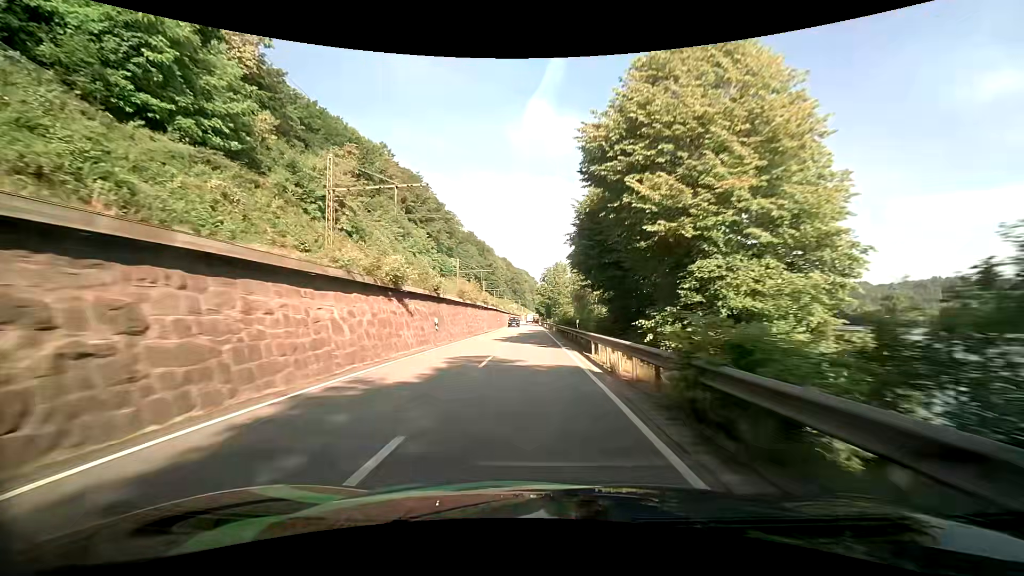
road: primary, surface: asphalt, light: Day
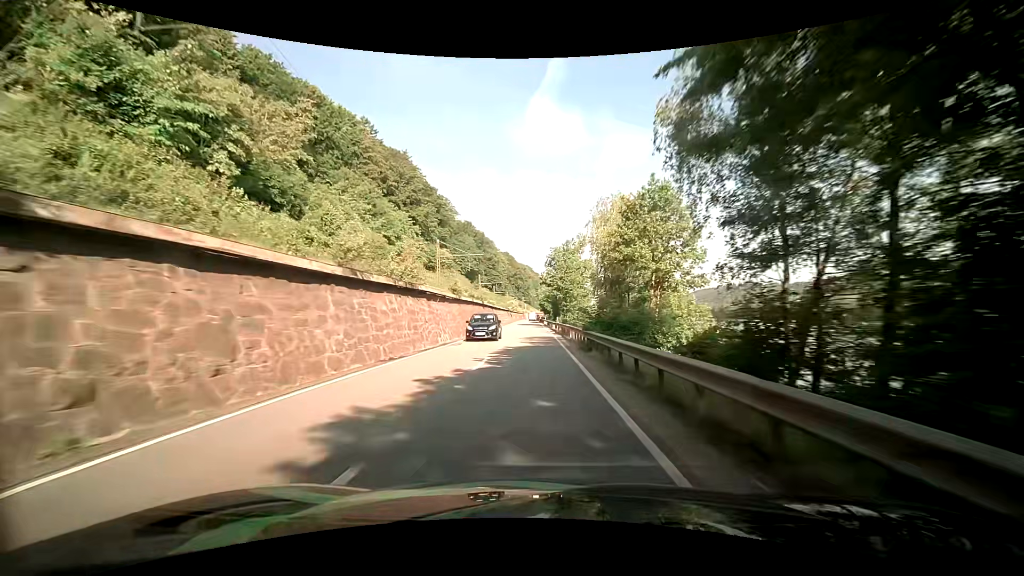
(-0.1, +24.9) m; -1°
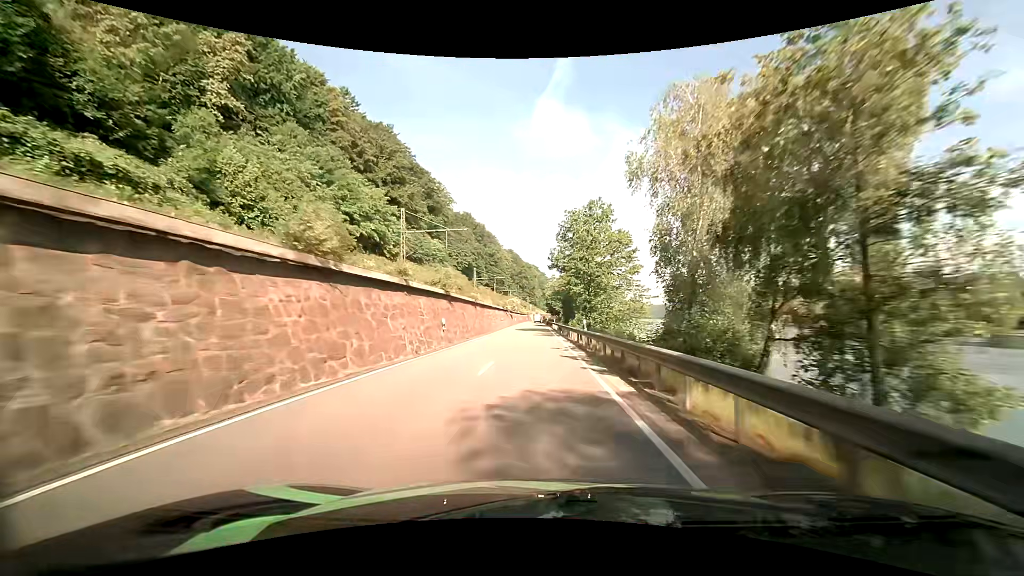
(-0.2, +24.8) m; -1°
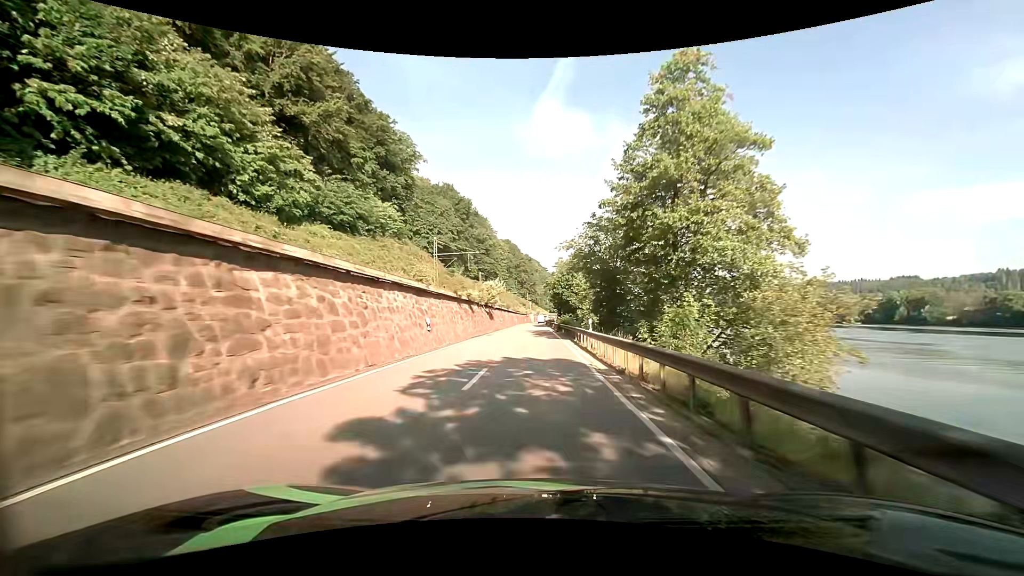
(0.0, +50.2) m; 0°
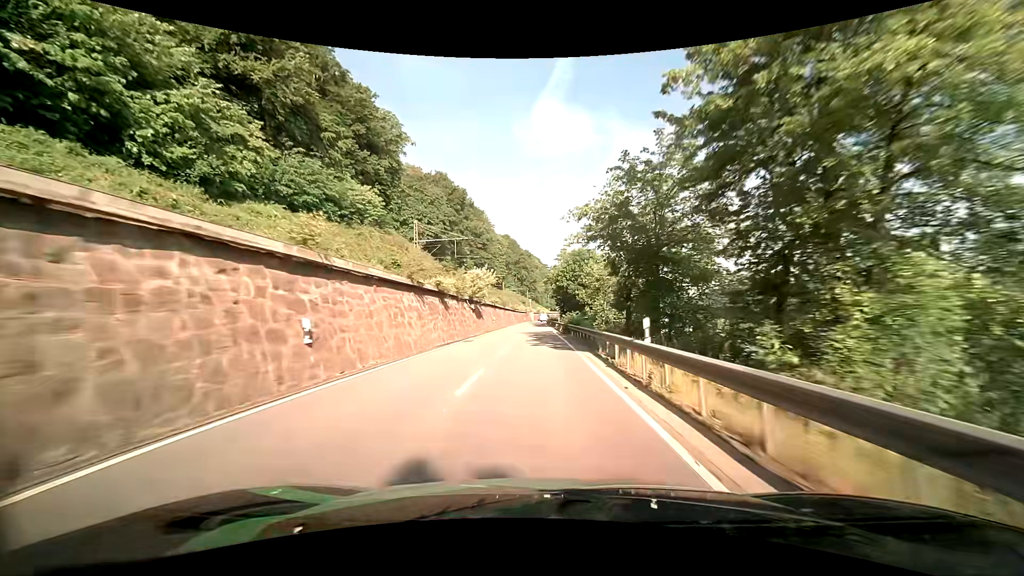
(0.0, +12.5) m; 0°
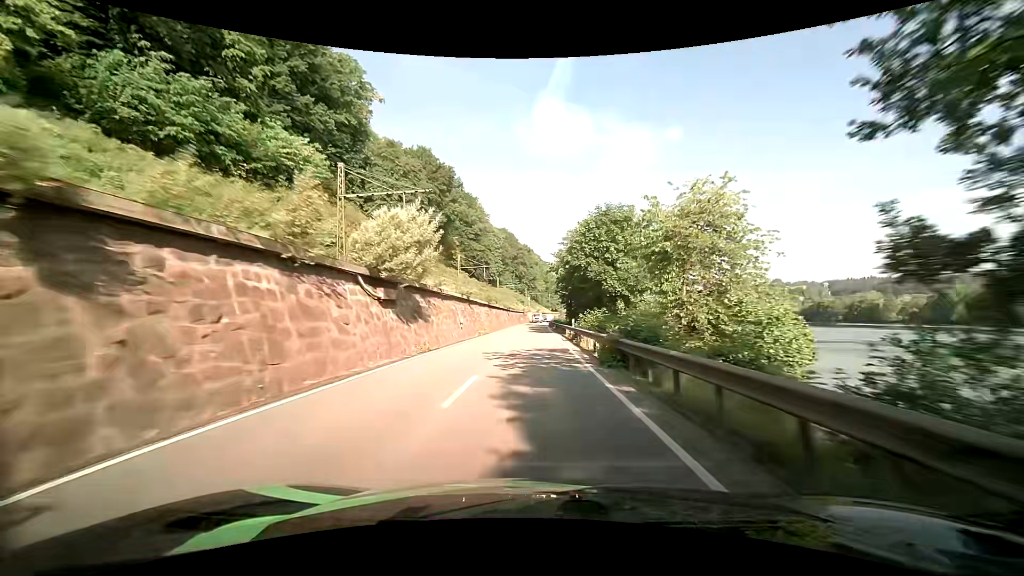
(-0.1, +24.9) m; 0°
